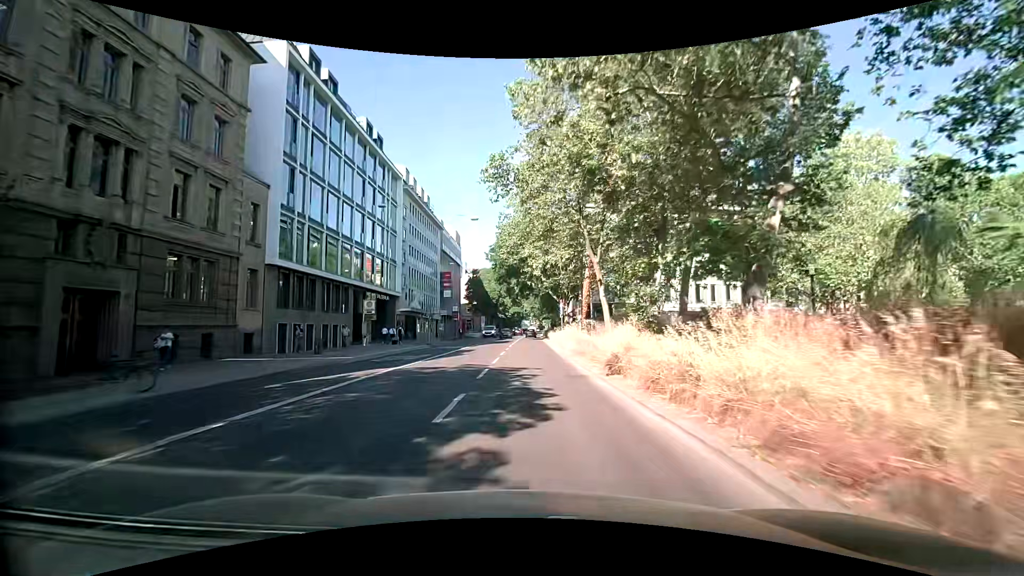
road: secondary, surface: asphalt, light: Day
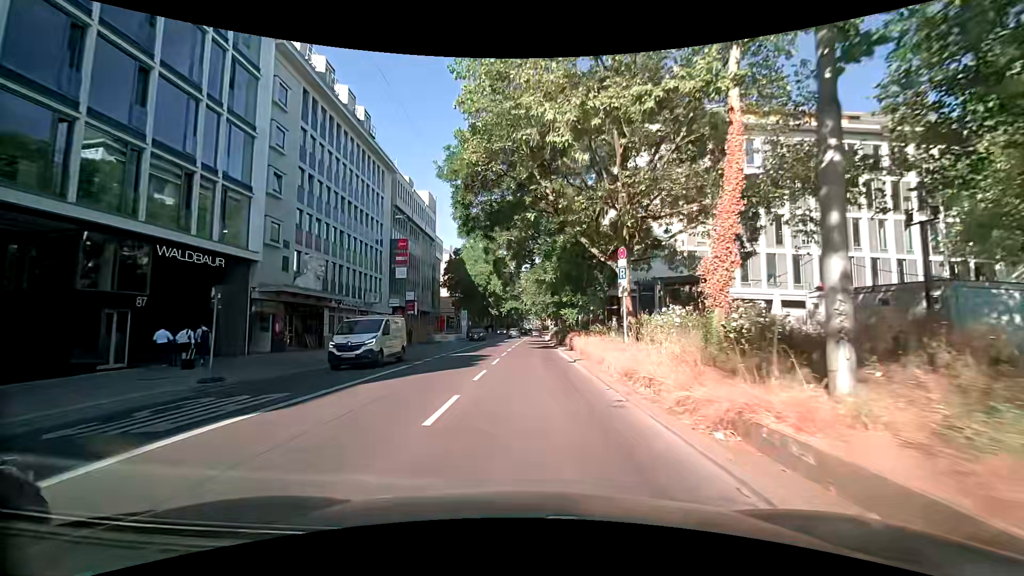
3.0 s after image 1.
(-0.3, +31.0) m; -1°
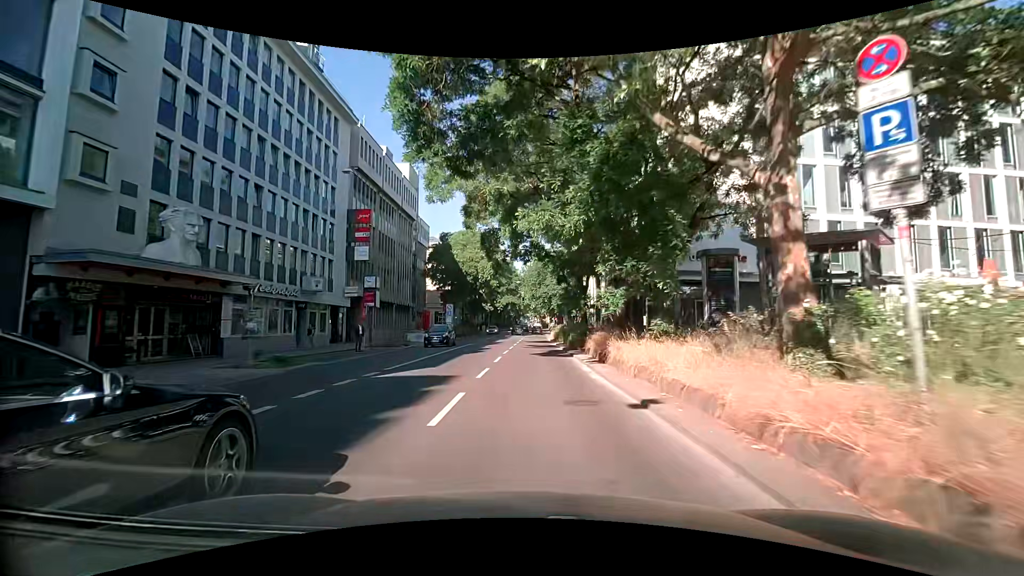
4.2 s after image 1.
(+0.1, +12.4) m; +1°
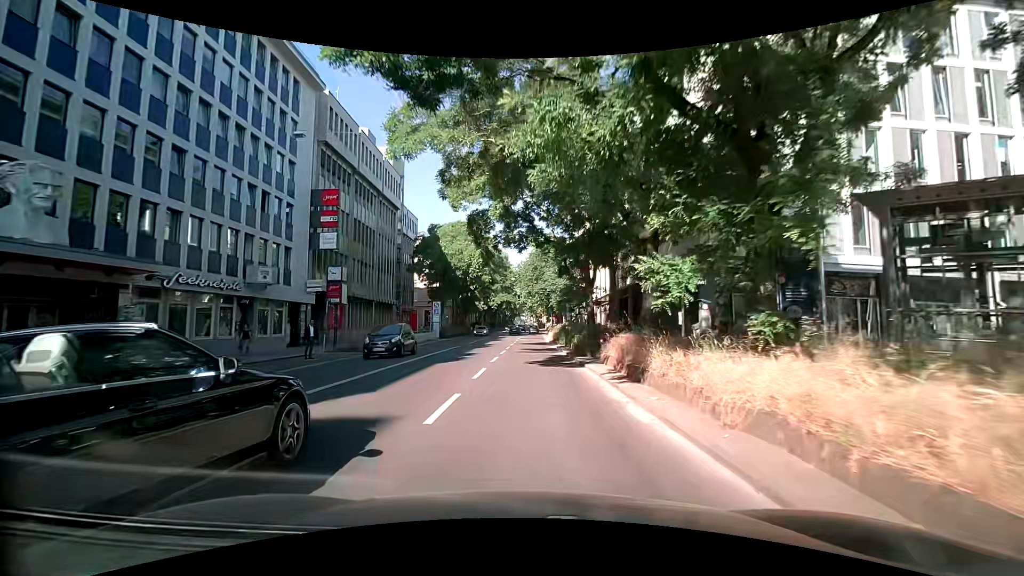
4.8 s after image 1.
(0.0, +6.0) m; 0°
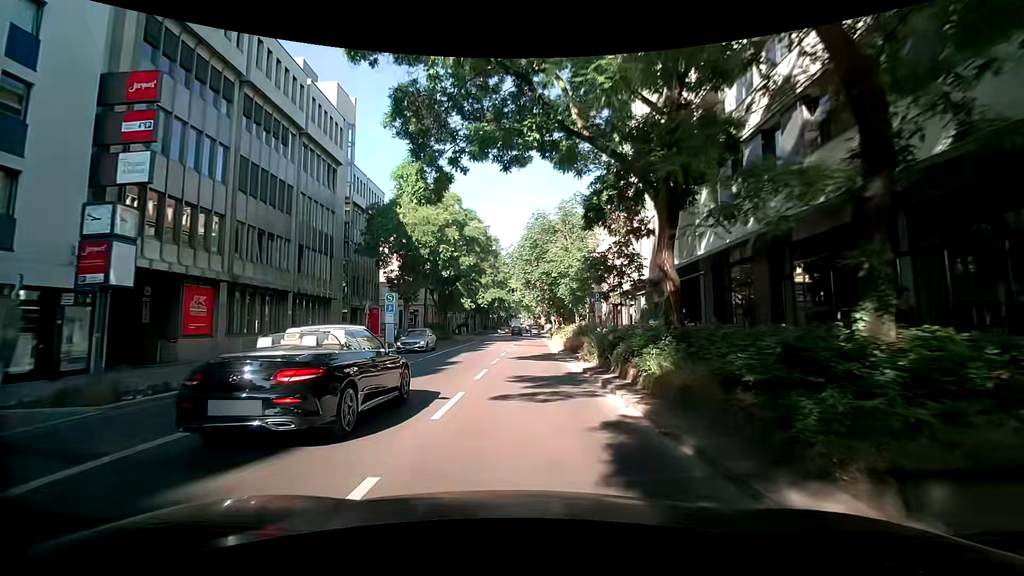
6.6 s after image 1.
(+0.4, +17.0) m; +3°
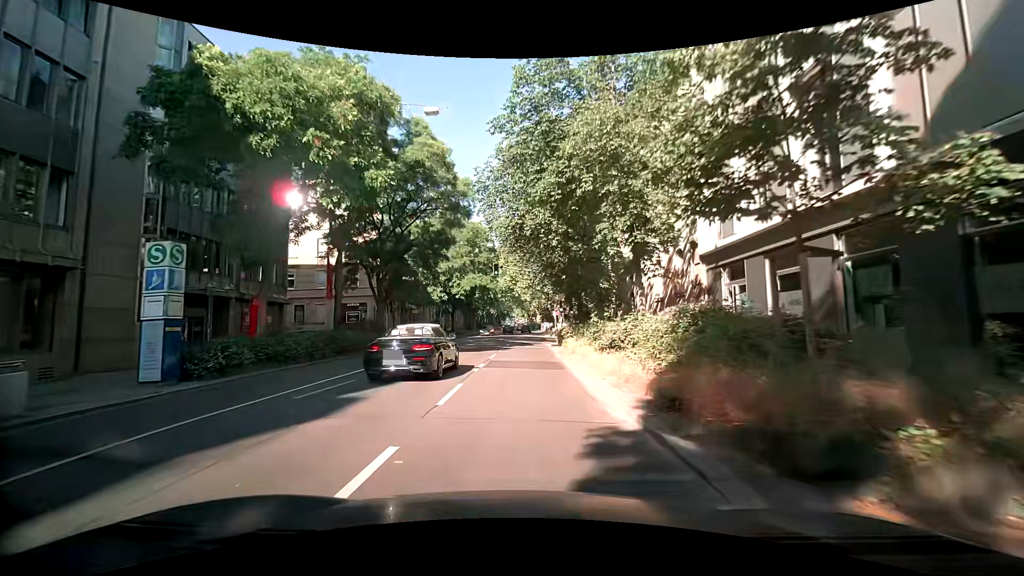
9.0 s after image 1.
(-0.6, +22.8) m; 0°
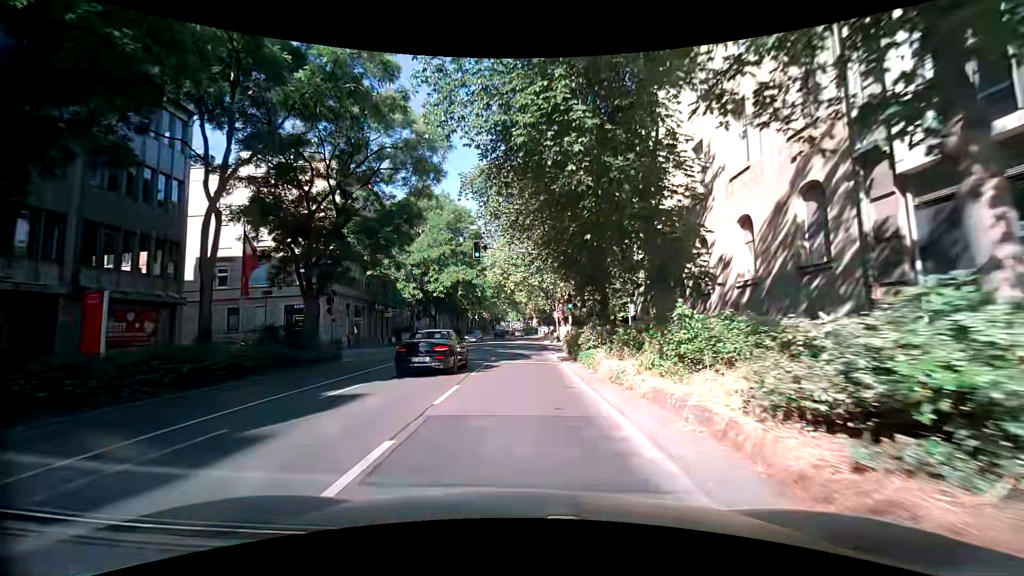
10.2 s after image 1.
(-0.1, +11.6) m; -1°
(0, +10) (0, +20) (0, +30) (+1, +40) (+1, +50) (+1, +60) (+1, +70) (0, +80) (0, +90) (0, +100) m
